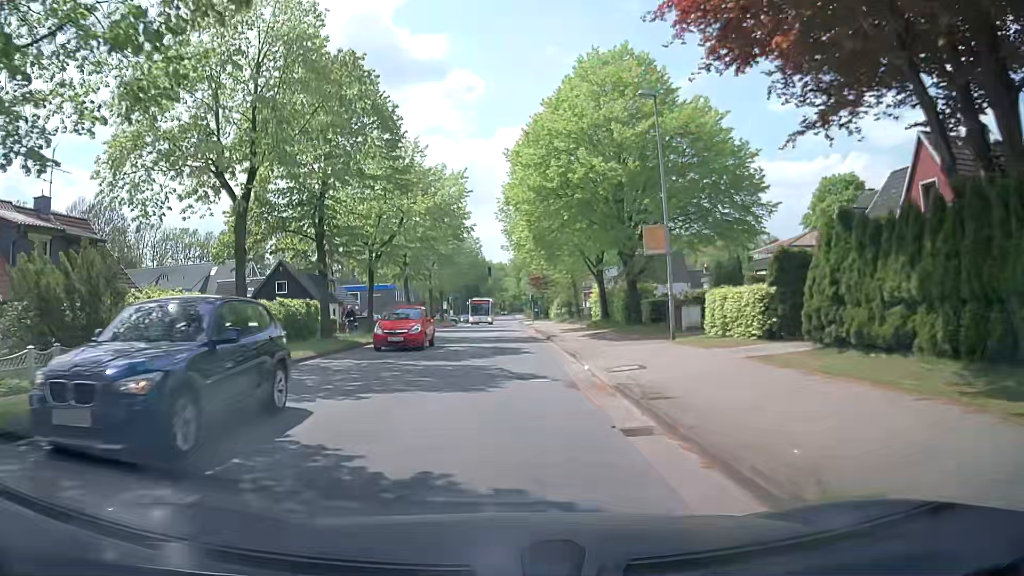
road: tertiary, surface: asphalt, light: Day
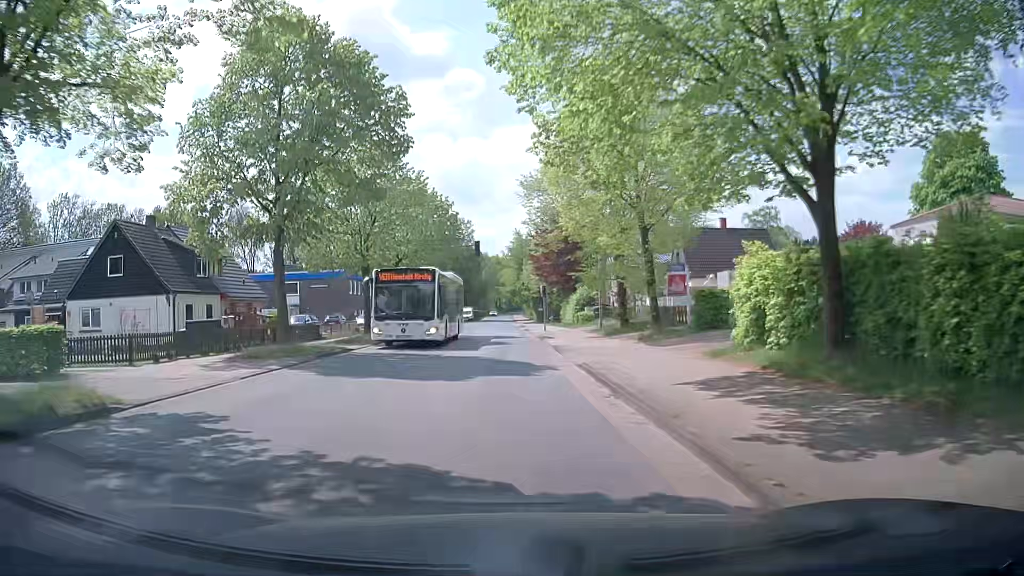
(-0.1, +27.5) m; 0°
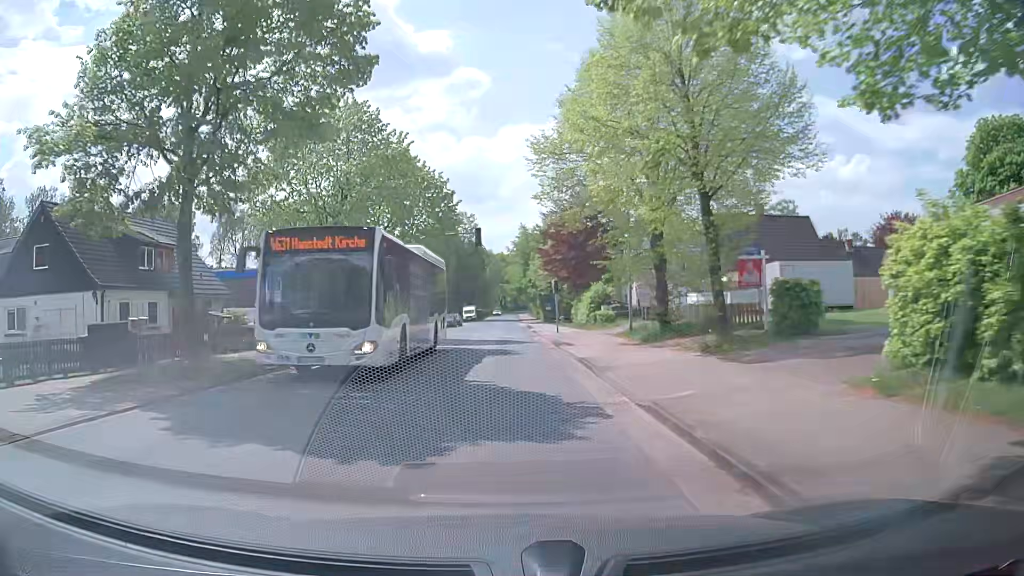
(0.0, +7.1) m; -1°
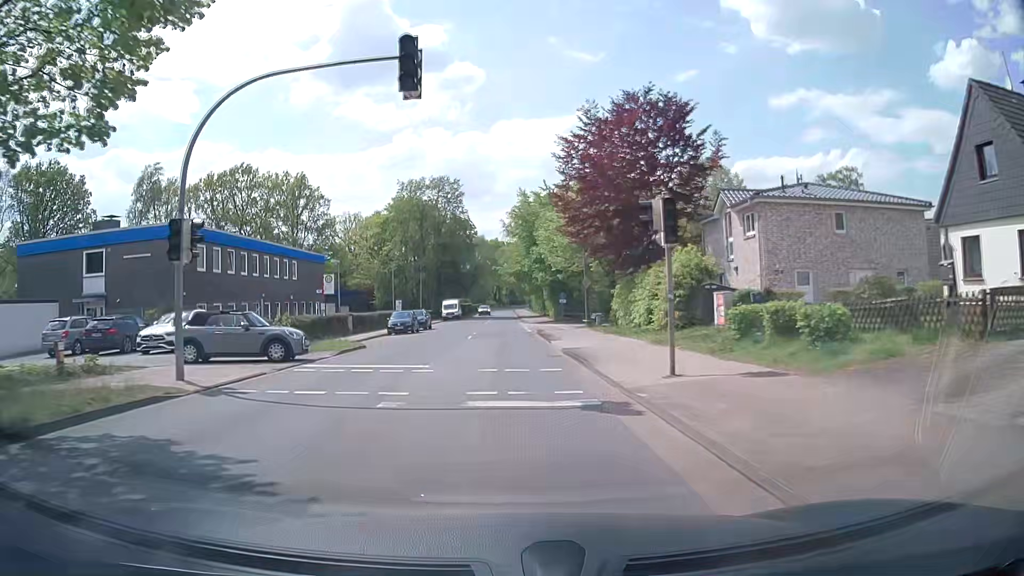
(+0.3, +29.0) m; 0°
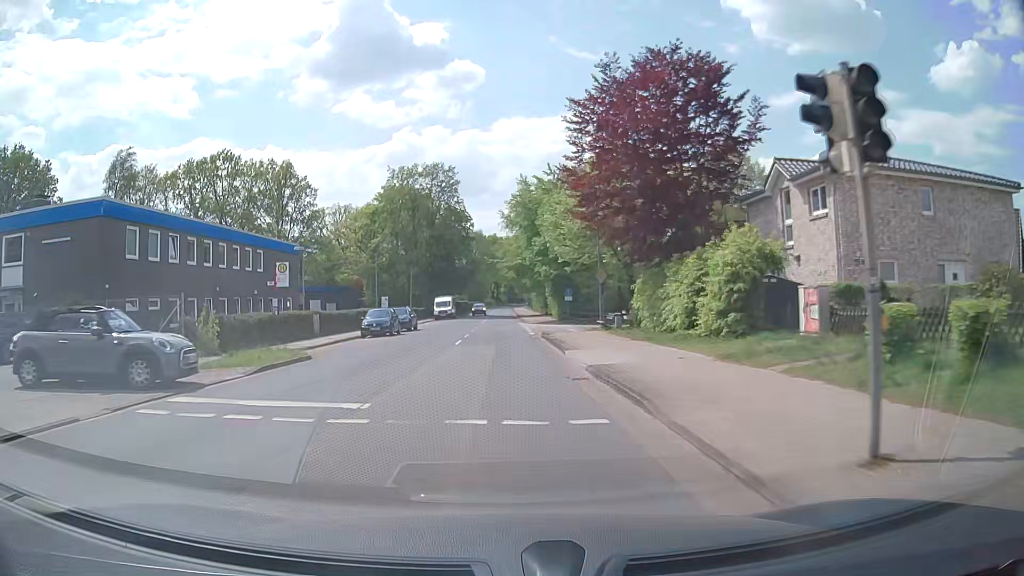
(+0.1, +7.2) m; 0°
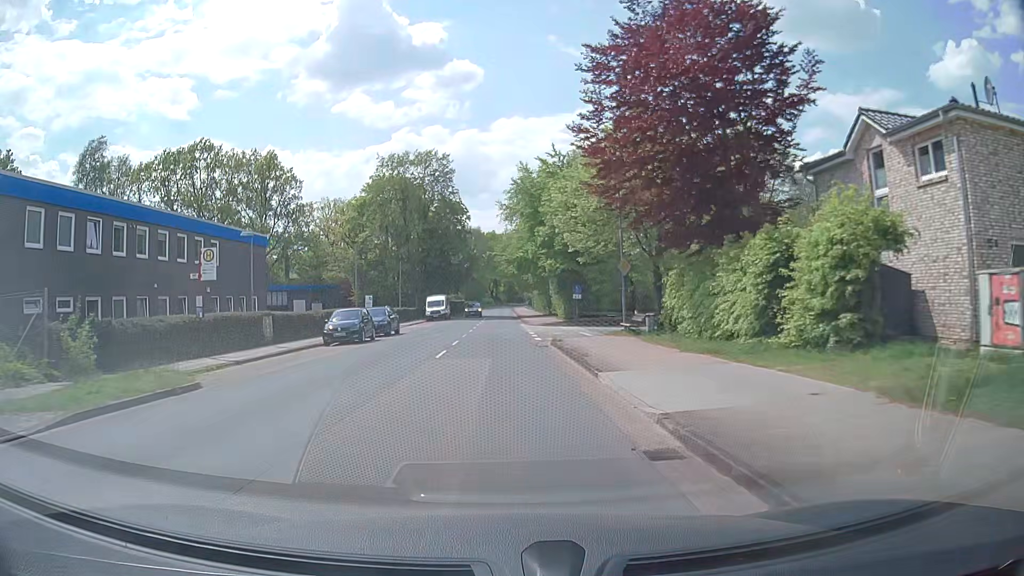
(0.0, +7.2) m; 0°
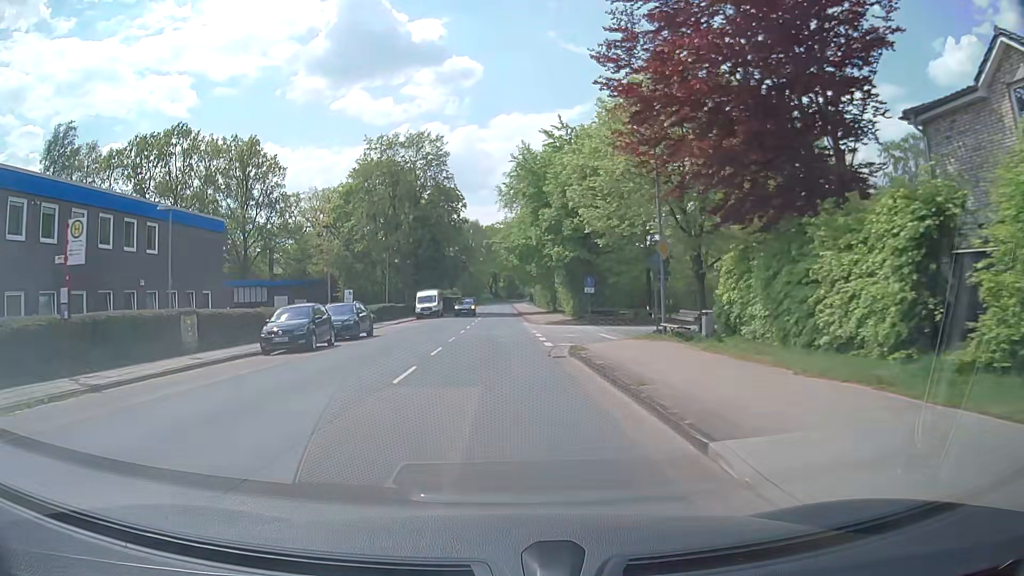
(0.0, +7.2) m; 0°
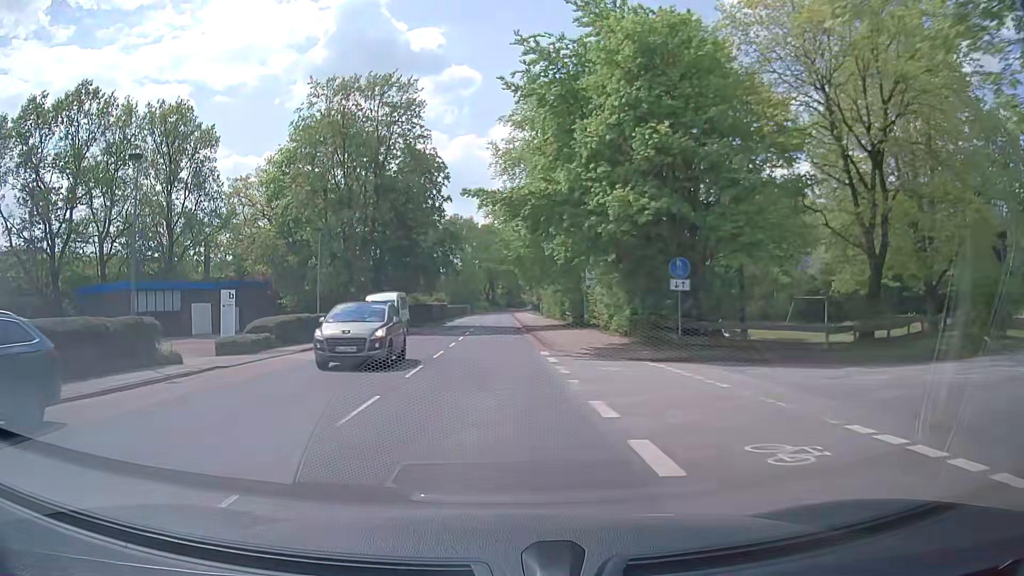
(0.0, +21.8) m; 0°
(0, +10) (0, +20) (0, +30) (0, +40) (0, +50) (0, +60) (0, +70) (0, +80) (0, +90) (0, +100) m
